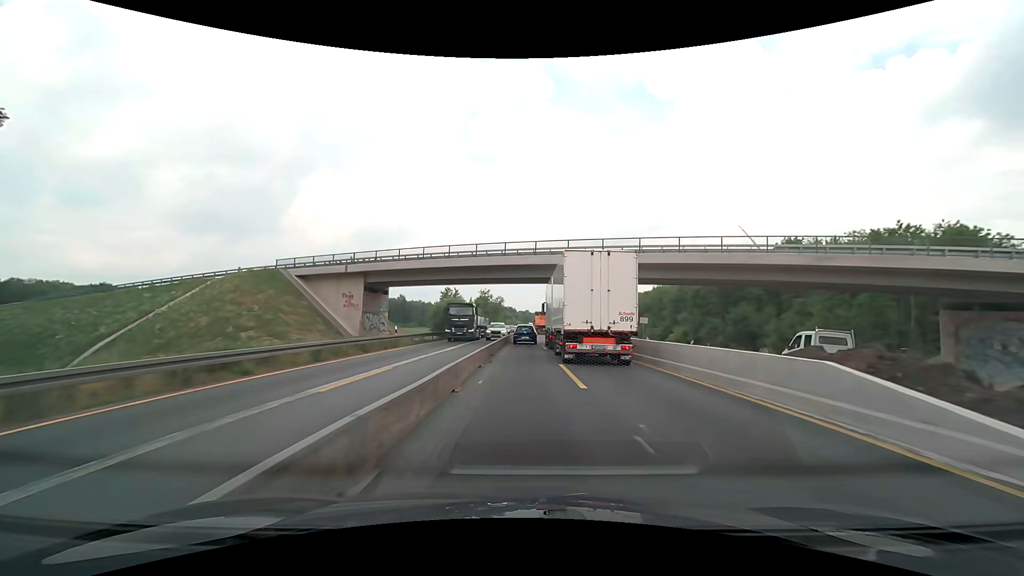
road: motorway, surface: concrete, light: Day
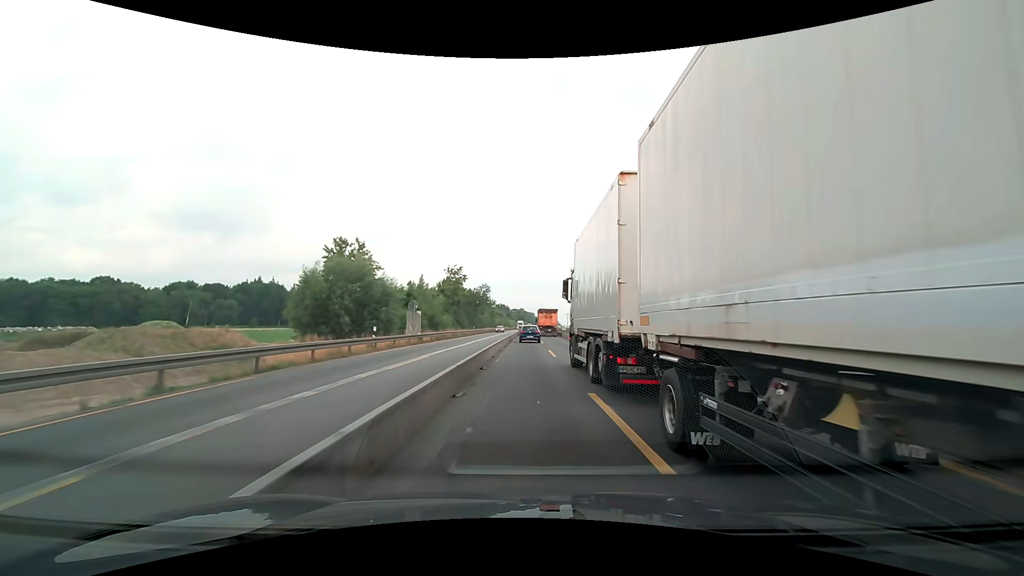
(+0.2, +61.1) m; 0°
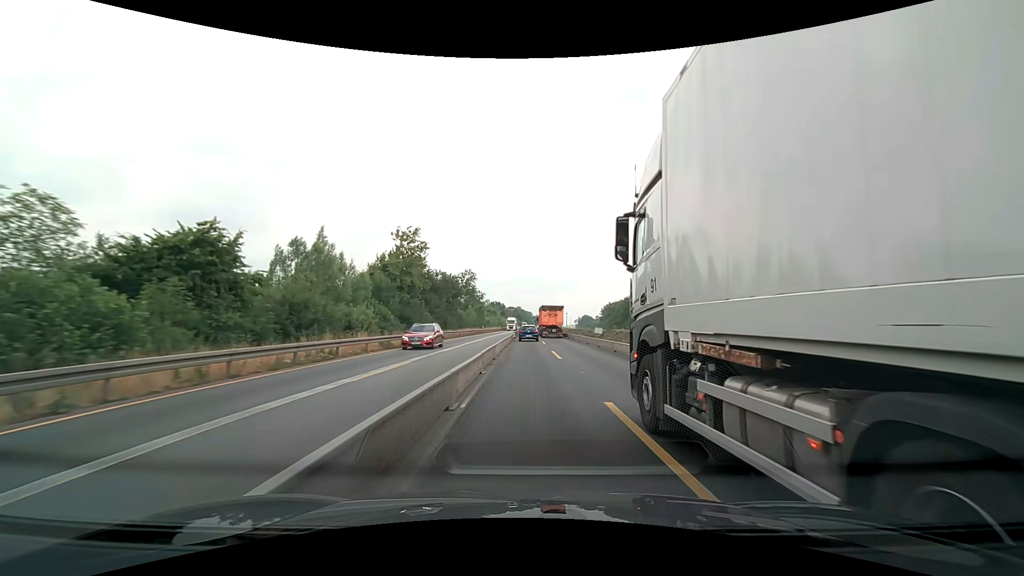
(+0.3, +37.6) m; +1°
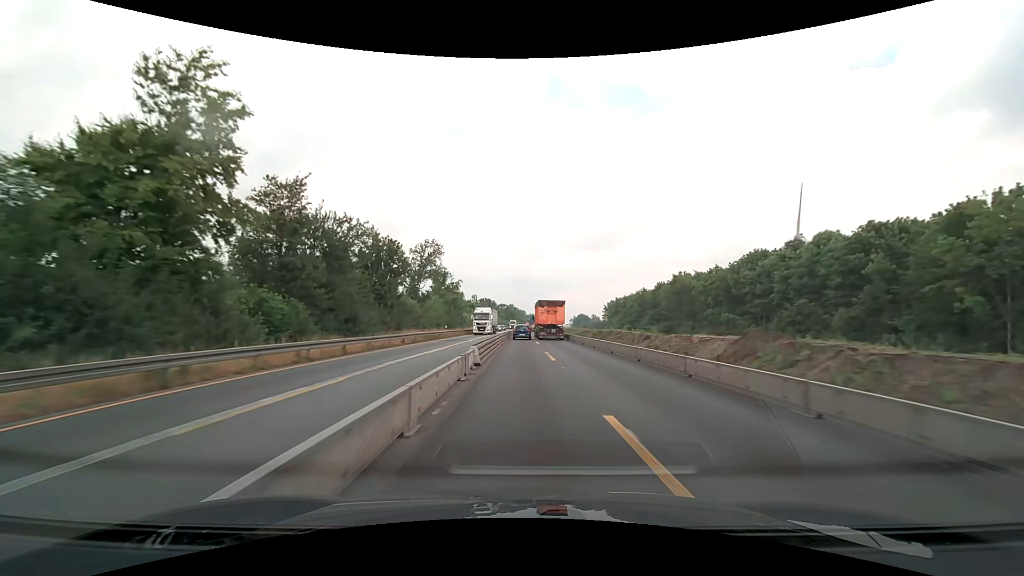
(+0.3, +38.0) m; 0°
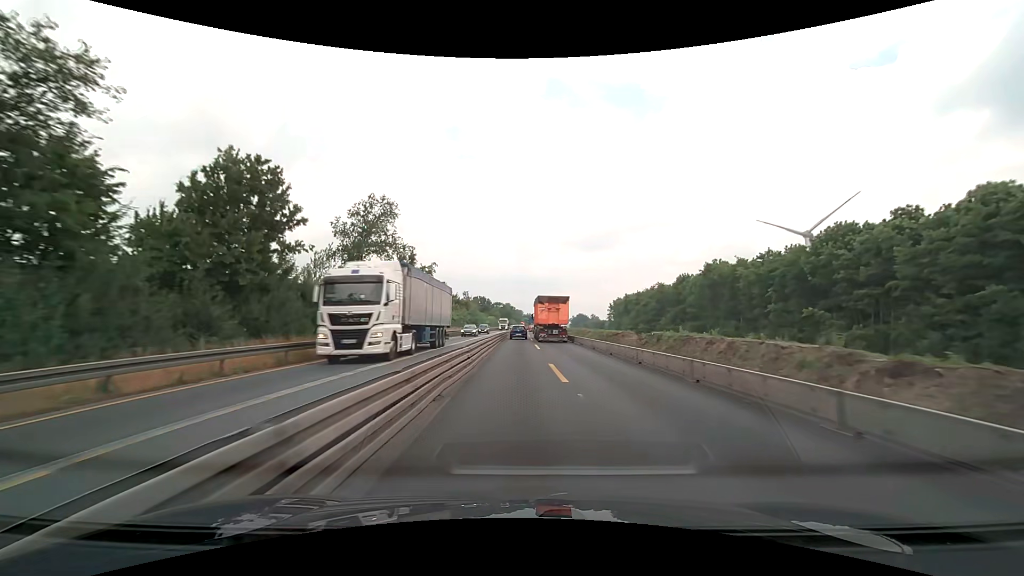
(+0.2, +25.5) m; +1°
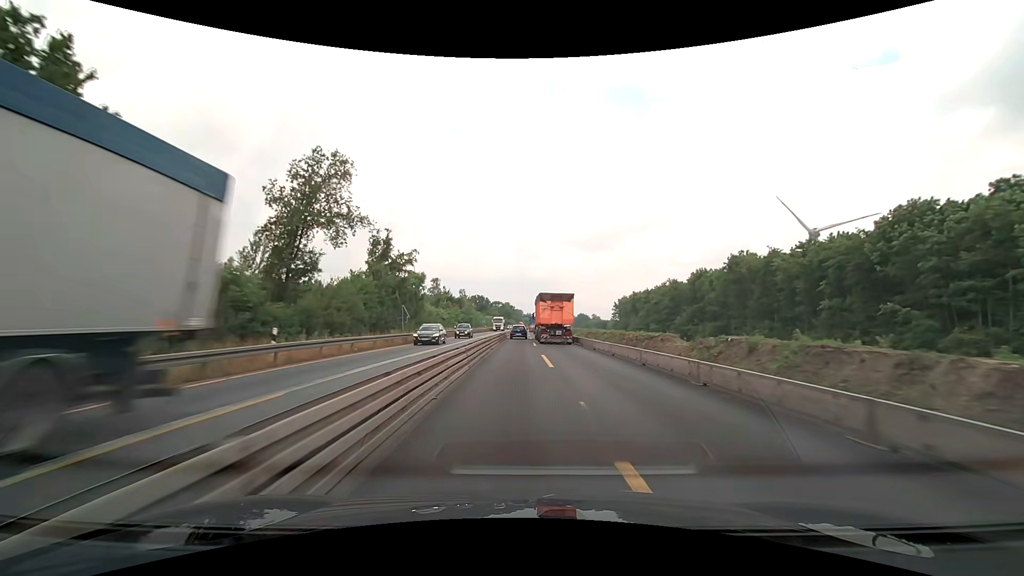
(0.0, +12.8) m; 0°
(0, +10) (0, +20) (0, +30) (0, +40) (0, +50) (0, +60) (0, +70) (0, +80) (0, +90) (0, +100) m
